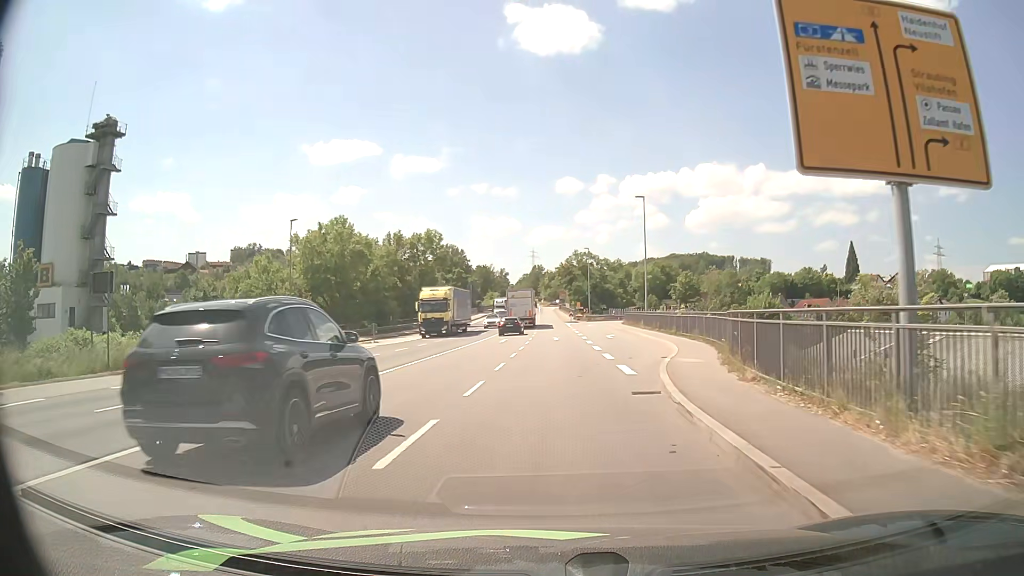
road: primary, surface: asphalt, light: Day
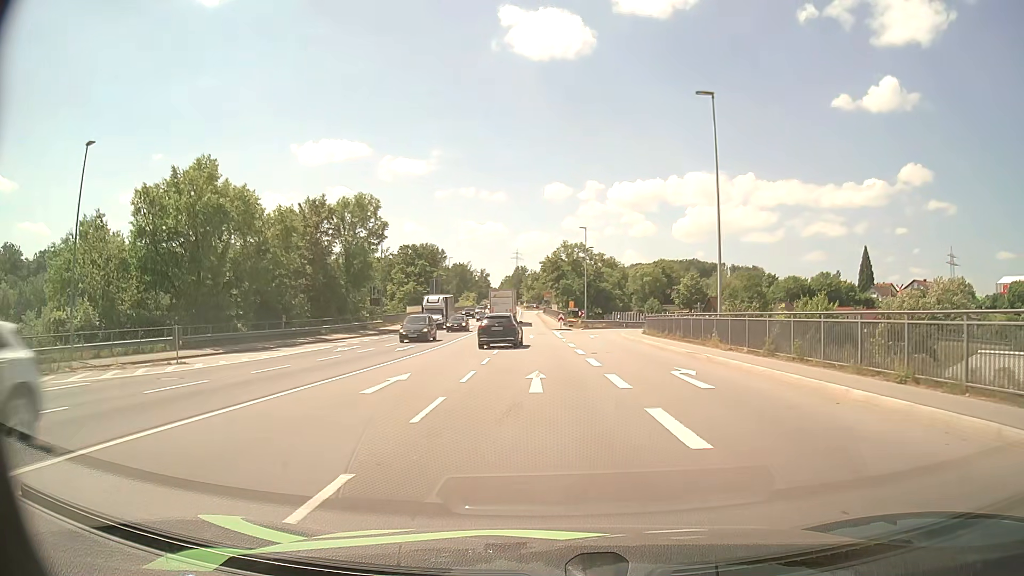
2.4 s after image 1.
(+0.3, +27.2) m; +1°
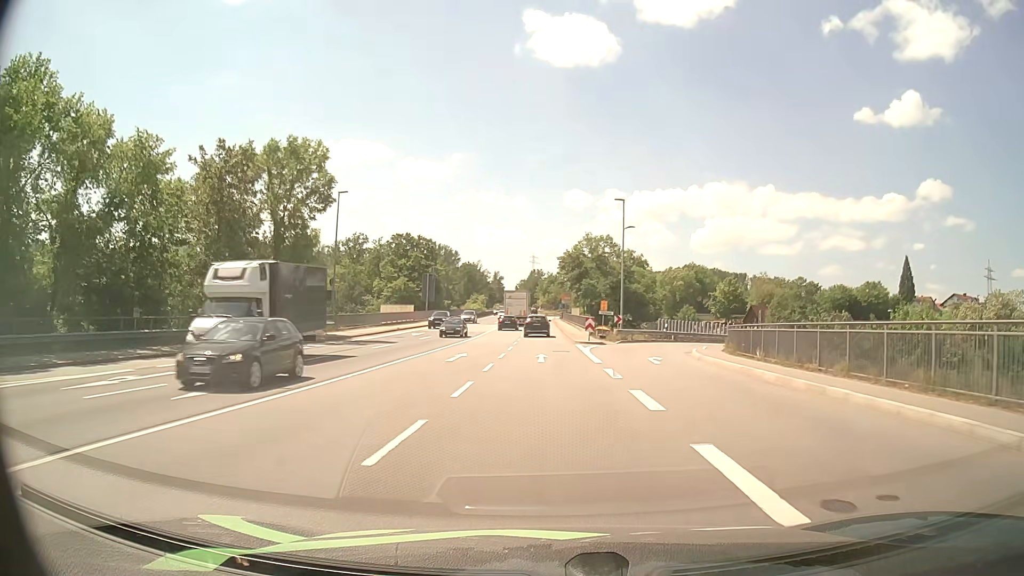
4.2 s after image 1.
(-0.2, +20.7) m; -1°
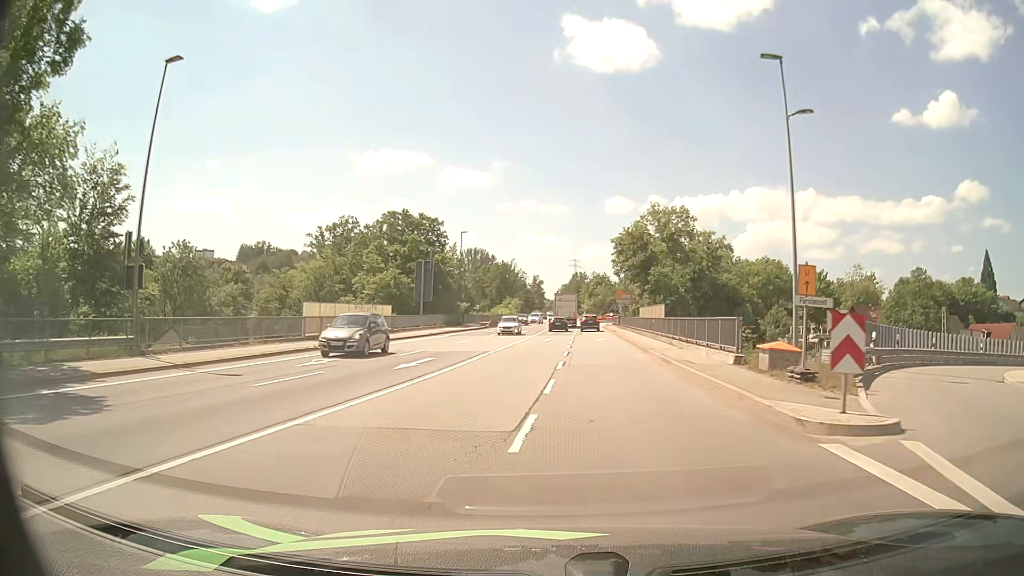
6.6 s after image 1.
(-0.9, +29.6) m; -4°
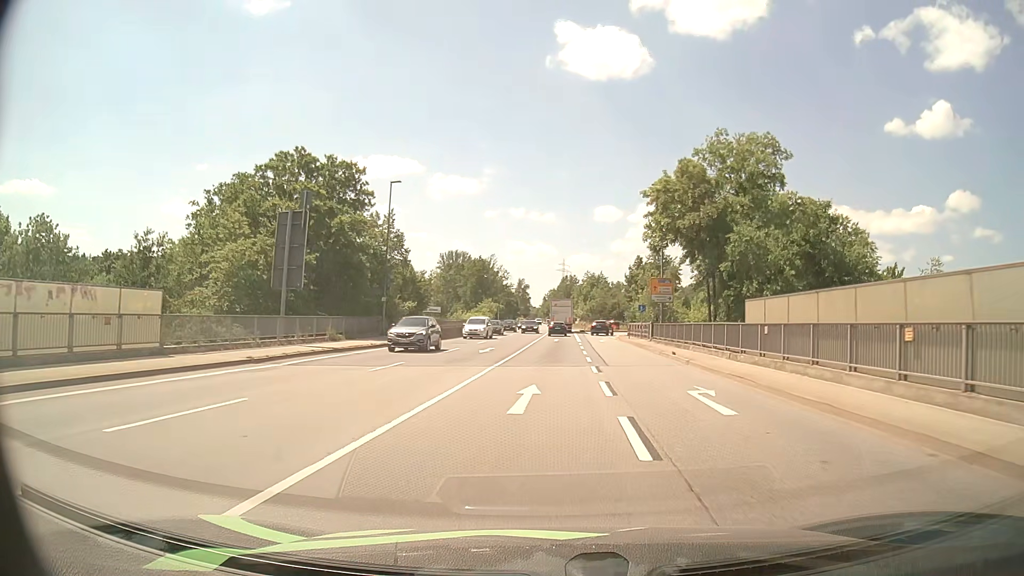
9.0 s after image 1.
(+0.2, +30.9) m; +1°
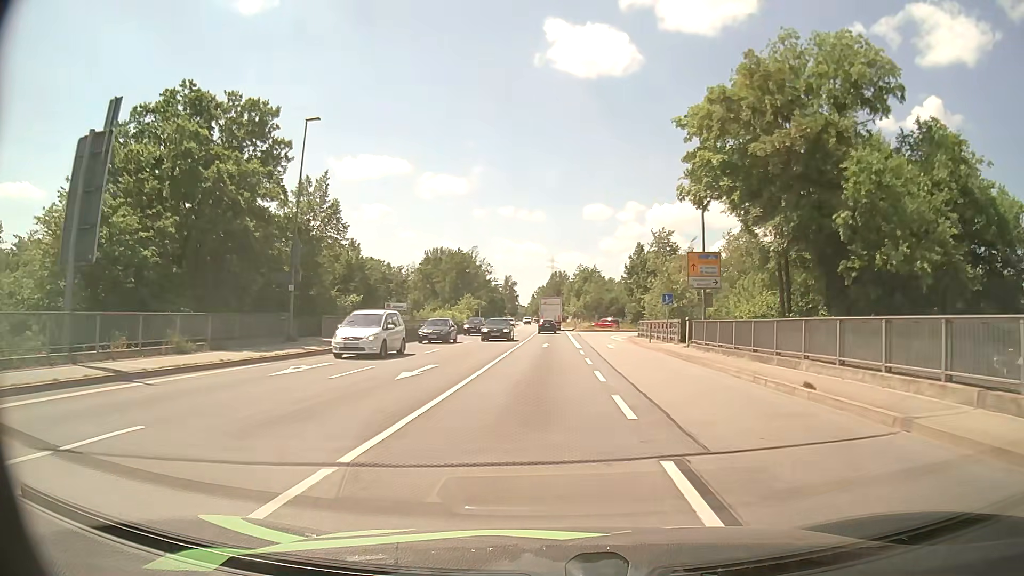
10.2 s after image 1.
(+0.2, +15.1) m; +1°
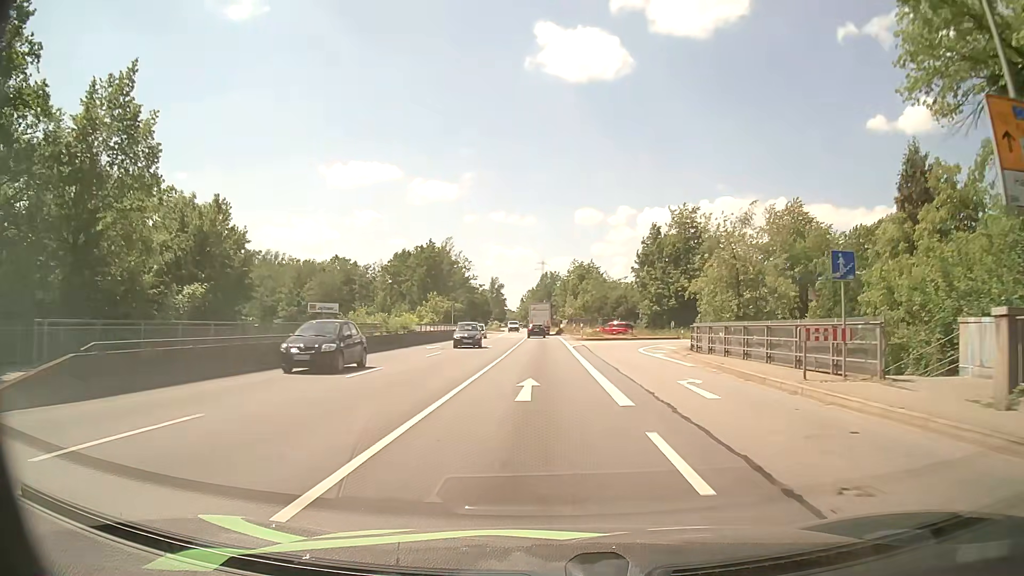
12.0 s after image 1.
(0.0, +22.2) m; +1°
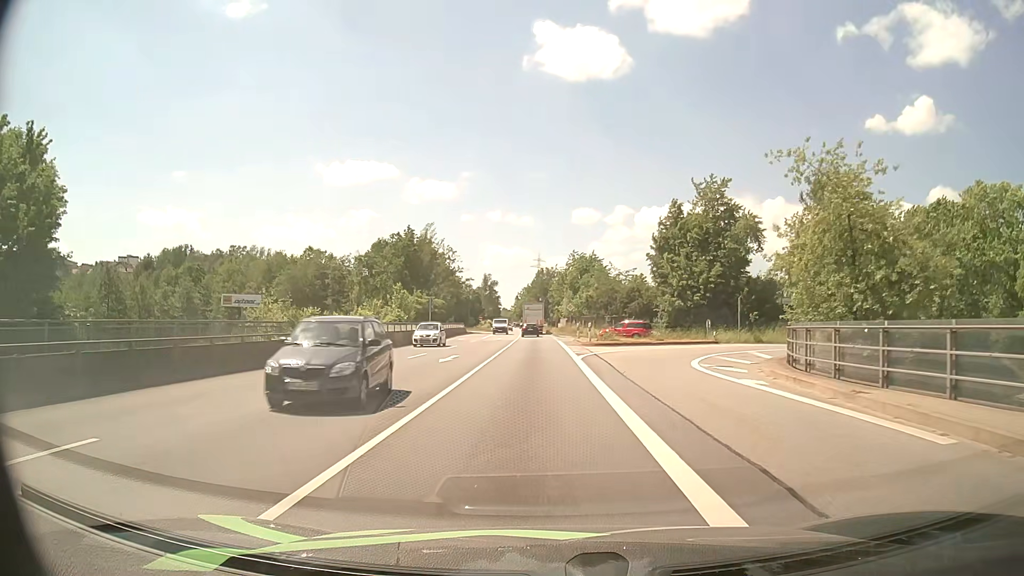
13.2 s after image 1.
(0.0, +14.4) m; 0°
(0, +10) (0, +20) (0, +30) (0, +40) (0, +50) (-1, +60) (-1, +70) (-1, +80) (-1, +90) (-2, +100) m
